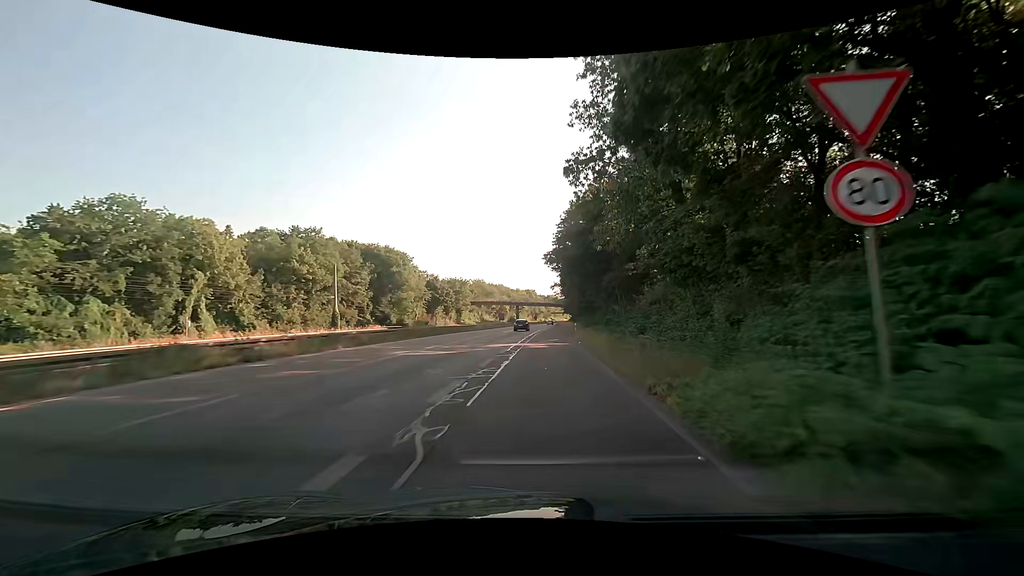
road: trunk_link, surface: asphalt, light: Day
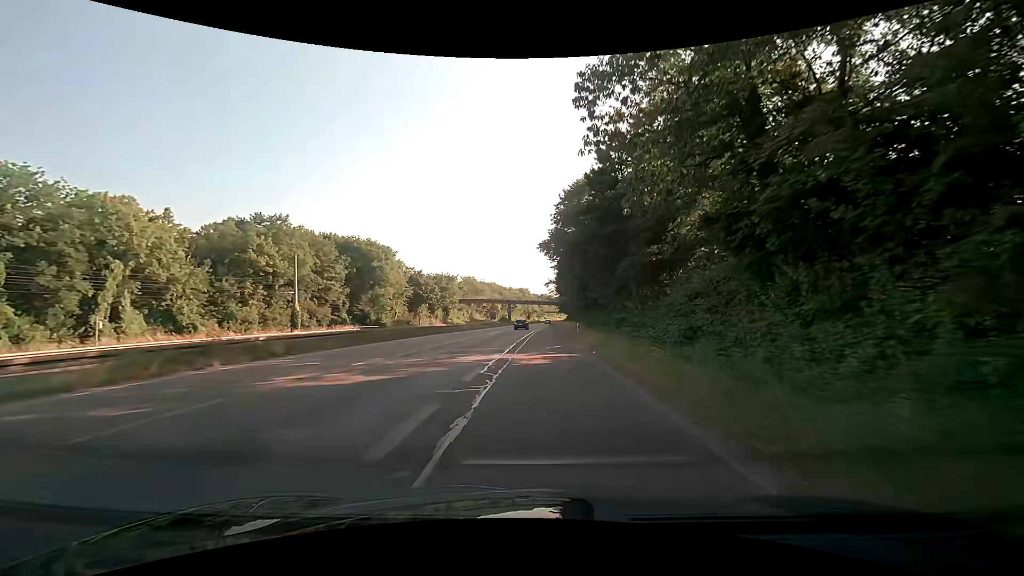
(+0.1, +9.5) m; +1°
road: trunk
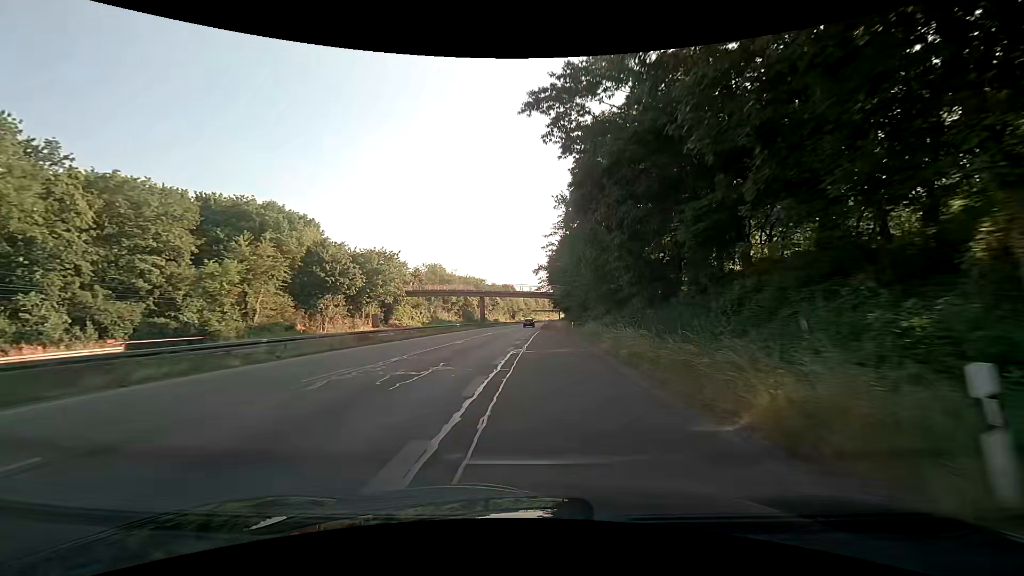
(+0.4, +39.3) m; +1°
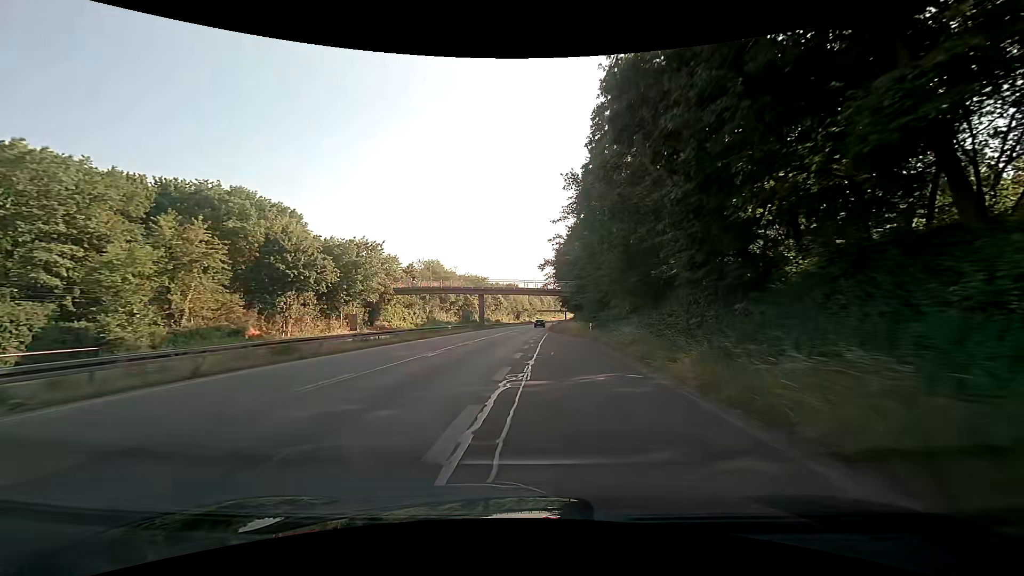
(0.0, +10.2) m; -1°
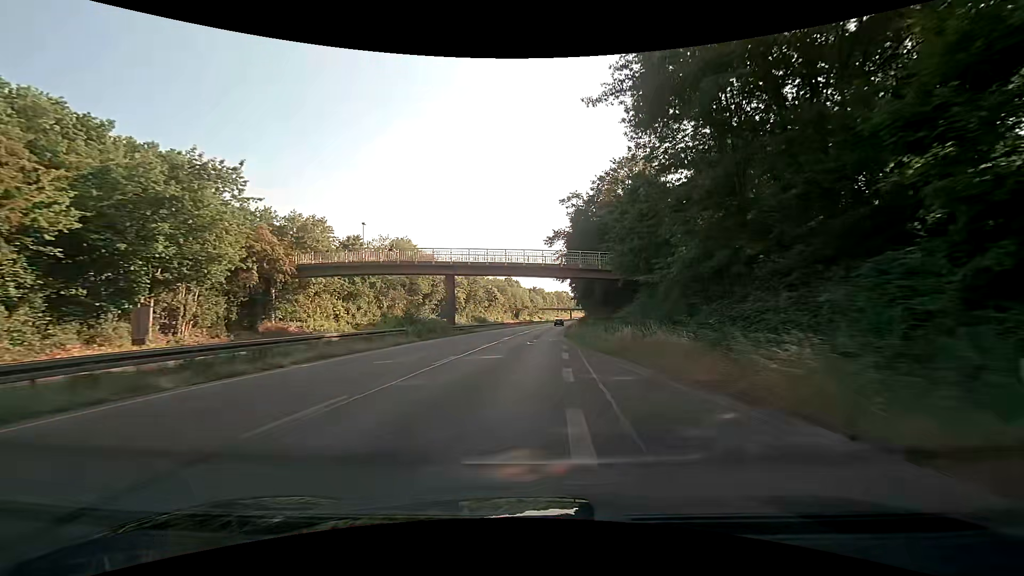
(-0.1, +31.2) m; 0°
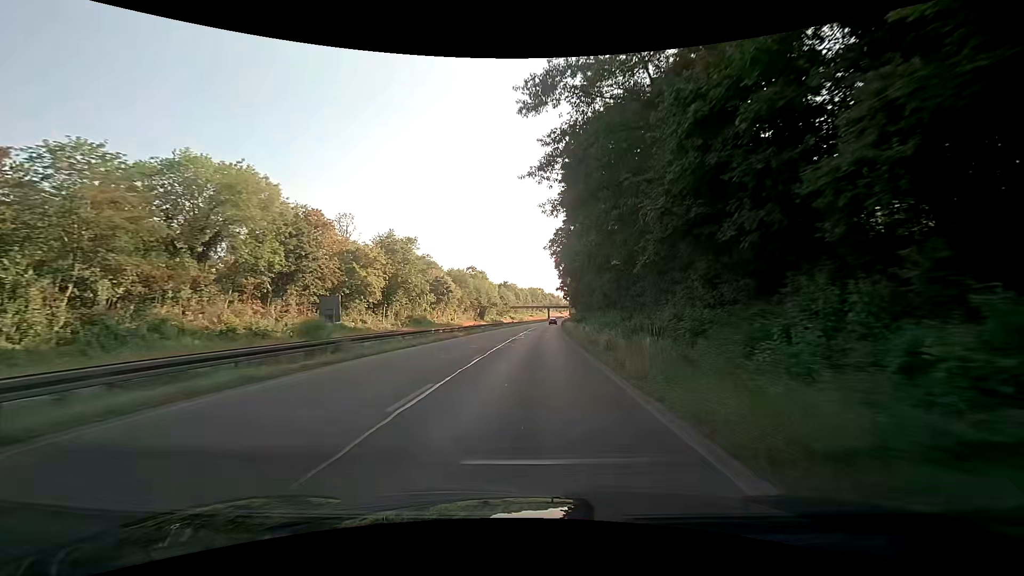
(+1.2, +43.1) m; +5°
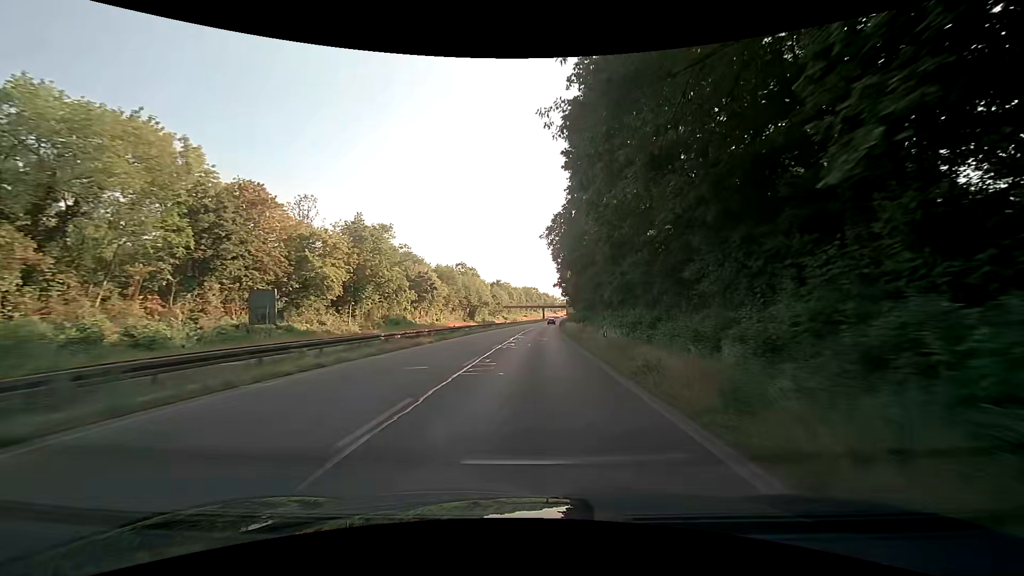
(-0.2, +11.0) m; -2°
